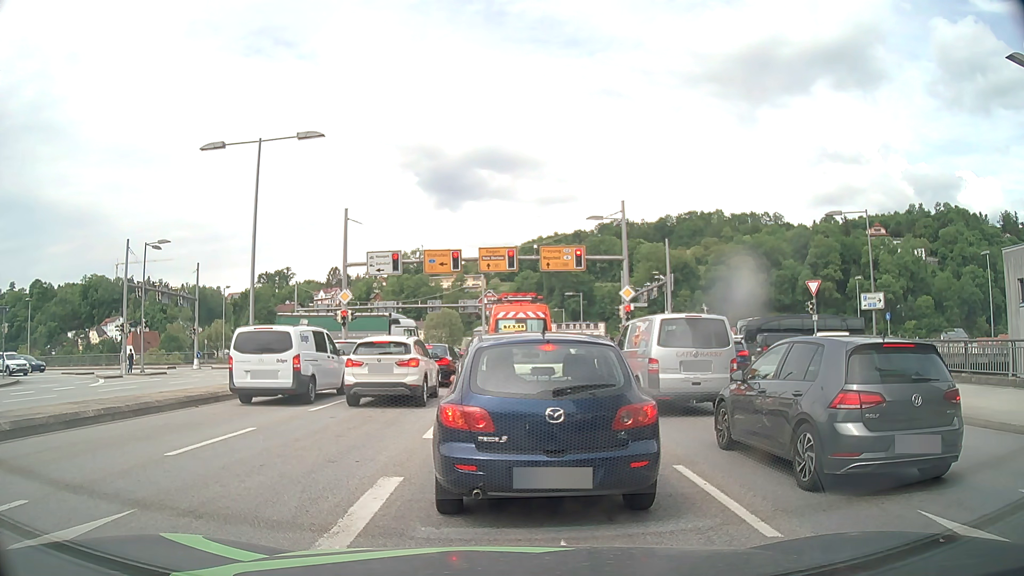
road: primary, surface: asphalt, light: Day
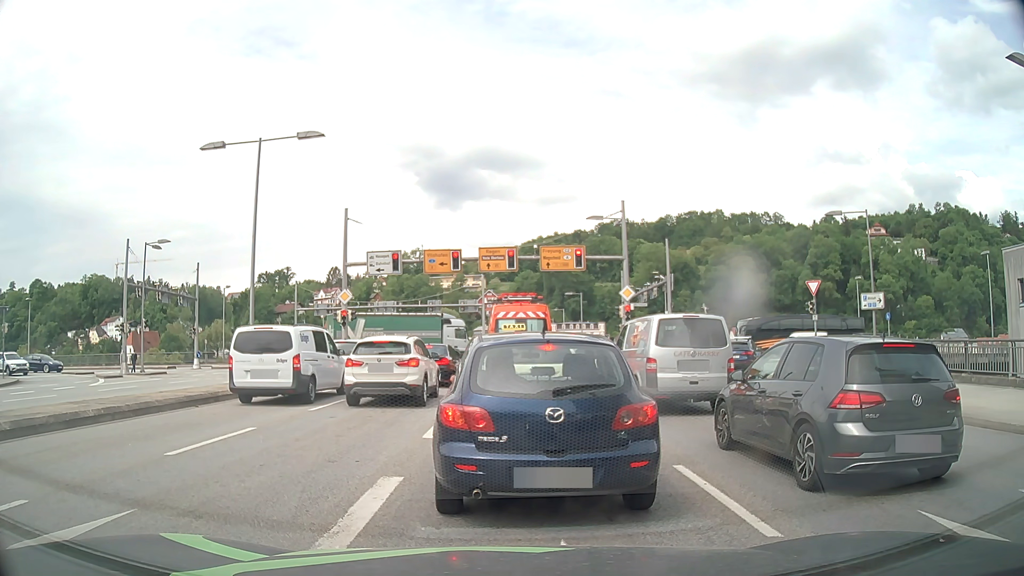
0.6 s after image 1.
(0.0, 0.0) m; 0°
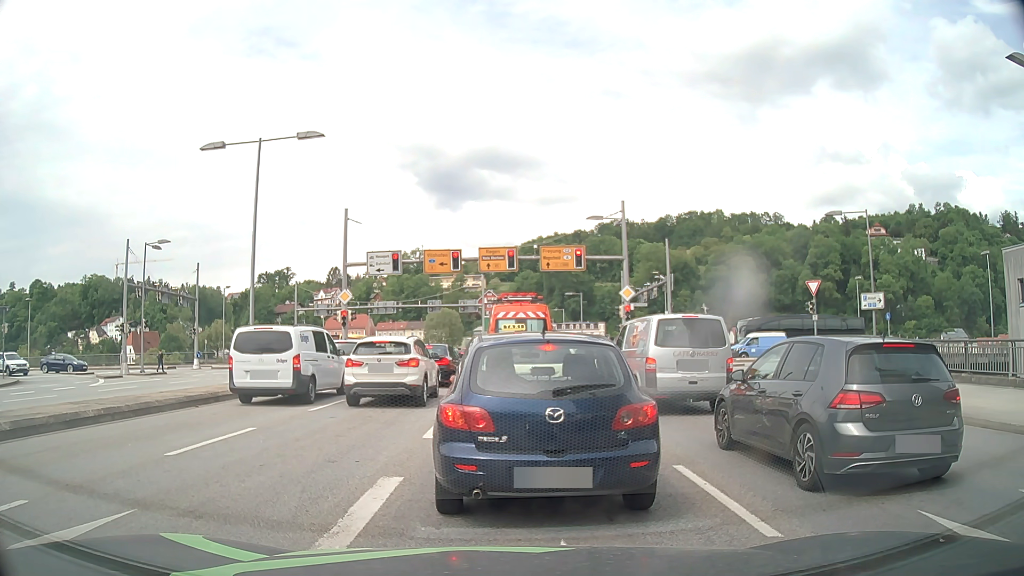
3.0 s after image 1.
(0.0, 0.0) m; 0°
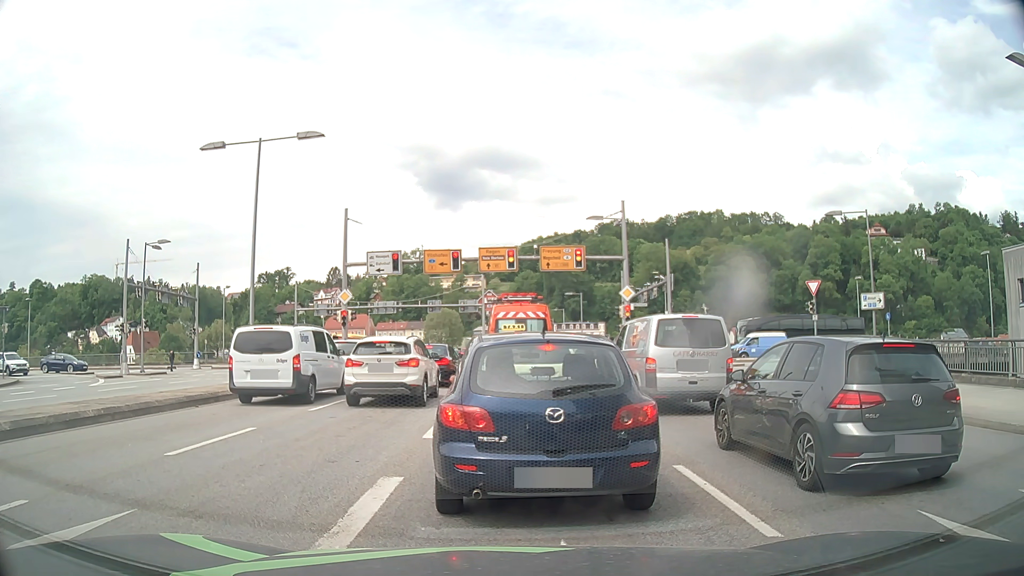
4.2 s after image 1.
(0.0, 0.0) m; 0°
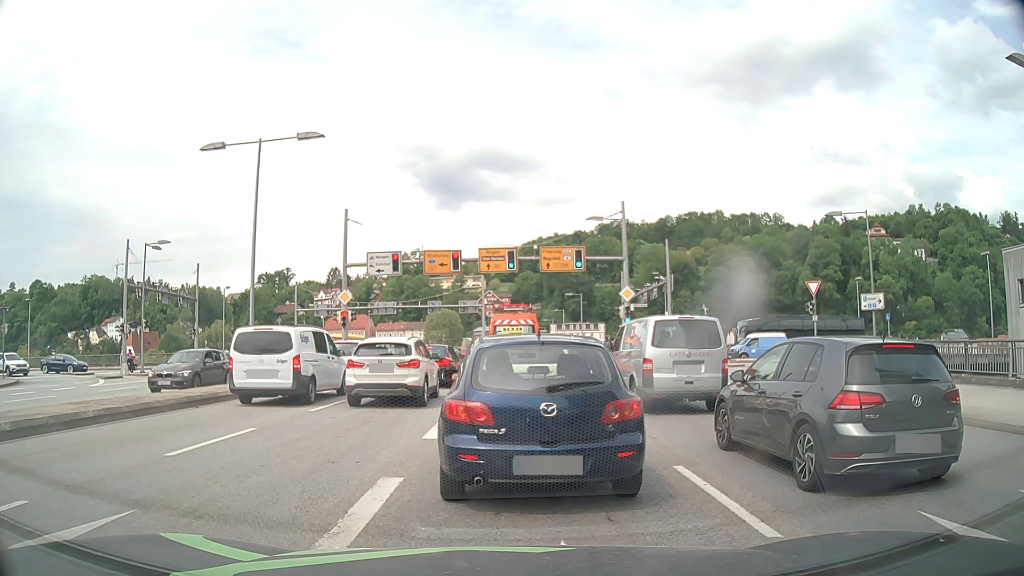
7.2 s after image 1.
(0.0, 0.0) m; 0°
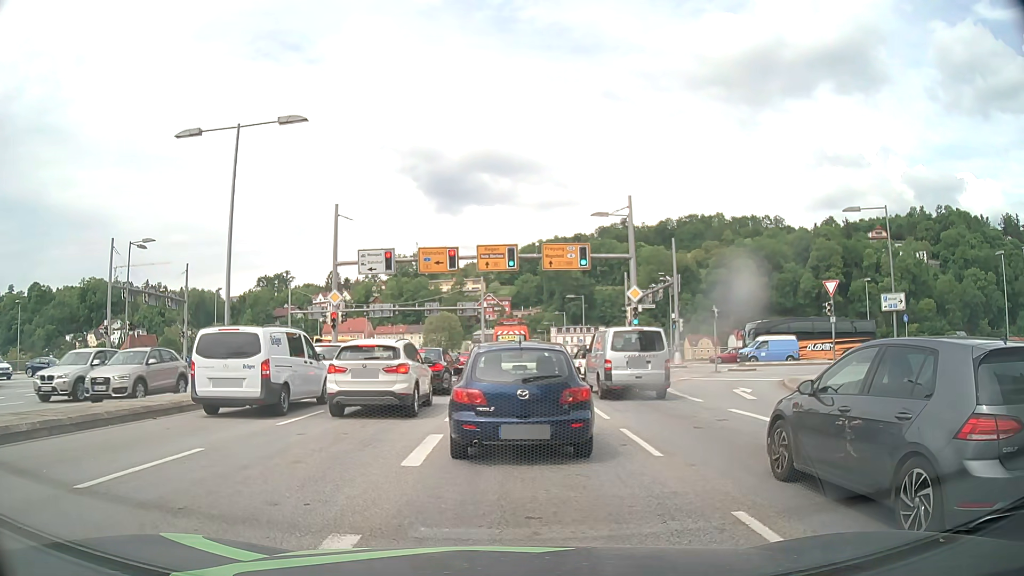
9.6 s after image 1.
(0.0, +2.2) m; +1°
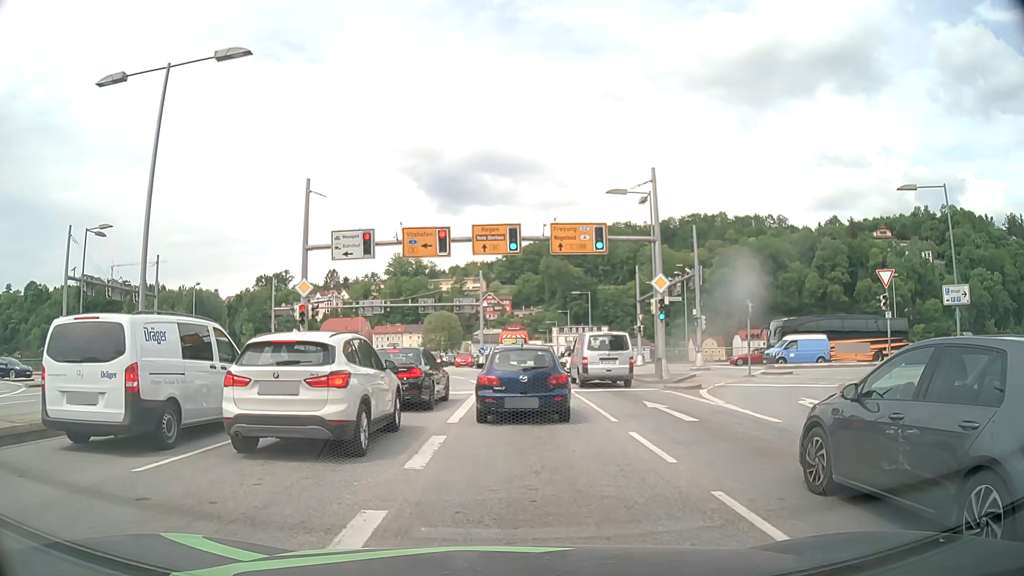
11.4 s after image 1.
(-0.1, +5.4) m; -1°
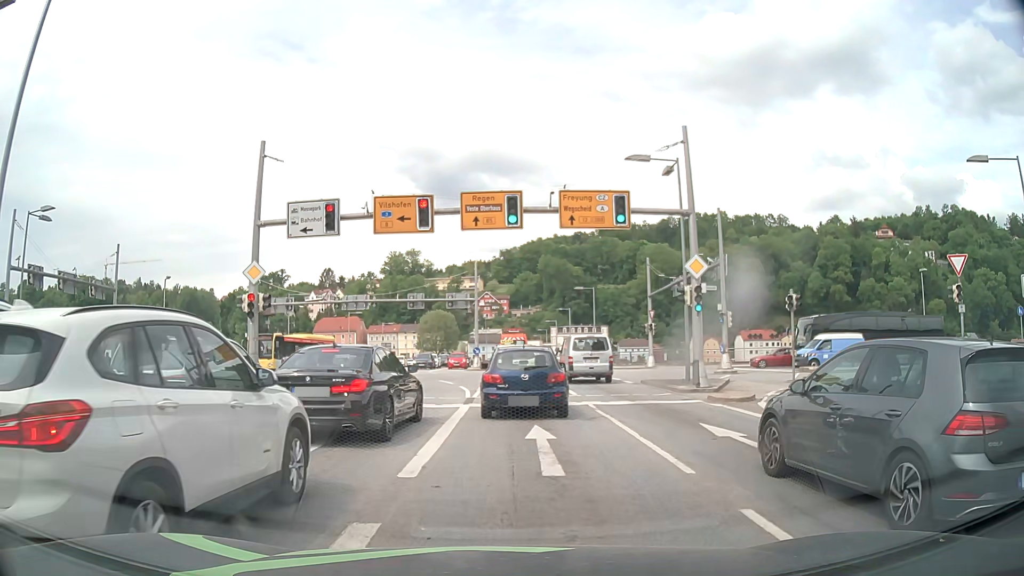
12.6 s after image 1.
(0.0, +5.7) m; 0°
(0, +10) (0, +20) (0, +30) (0, +40) (0, +50) (0, +60) (0, +70) (0, +80) (0, +90) (0, +100) m
